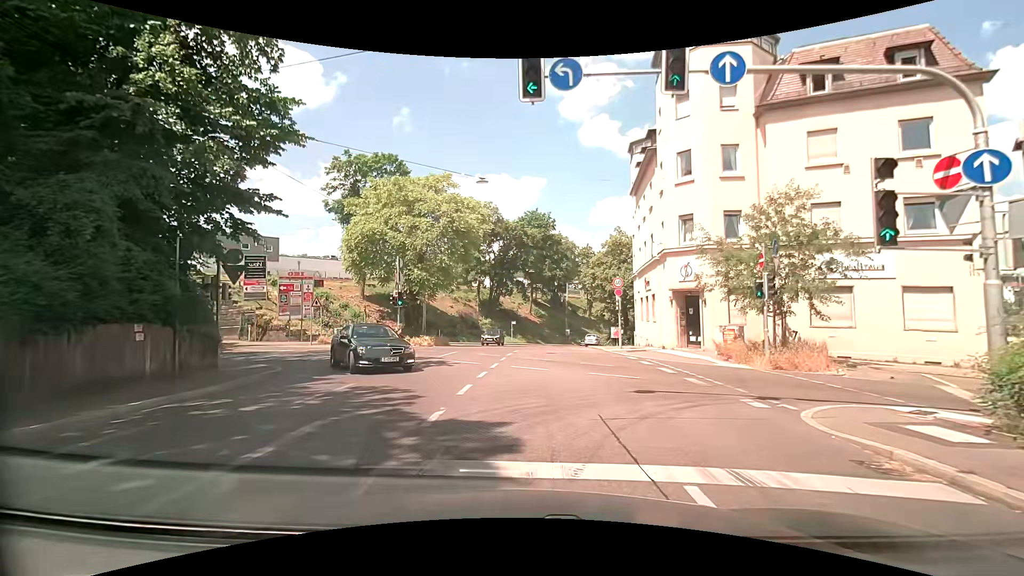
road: secondary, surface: asphalt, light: Day
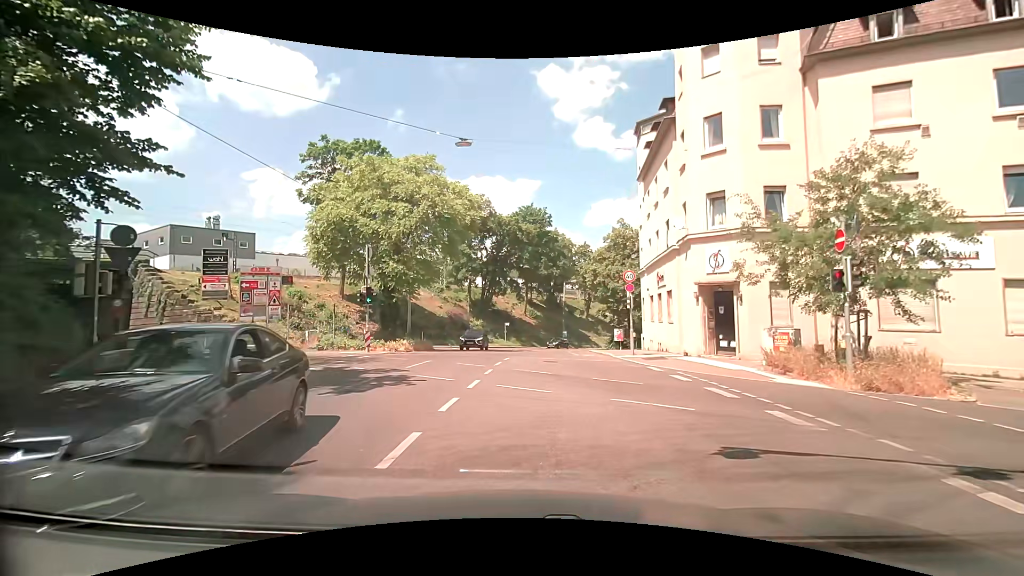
(0.0, +4.8) m; -1°
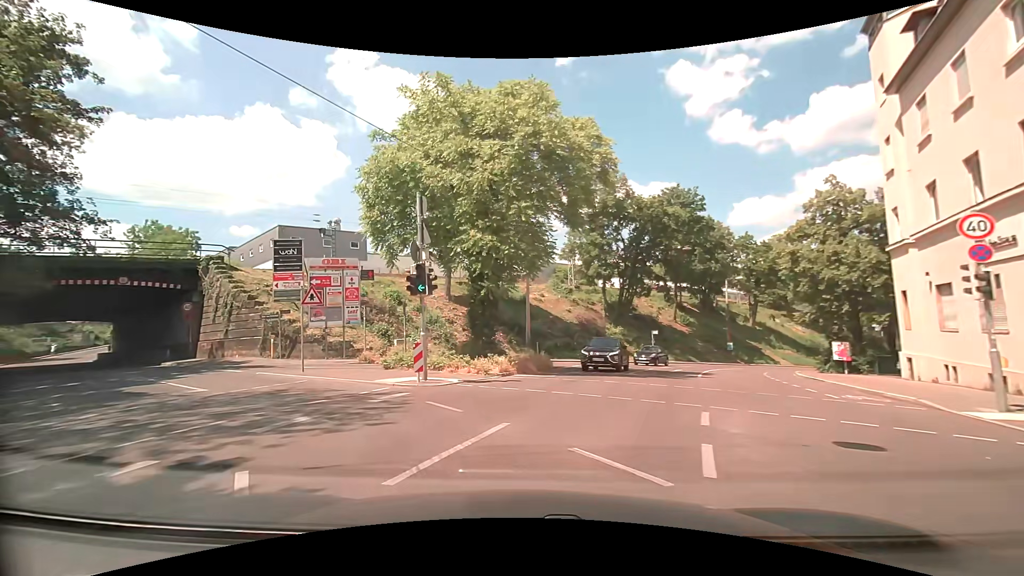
(-0.7, +12.1) m; -13°
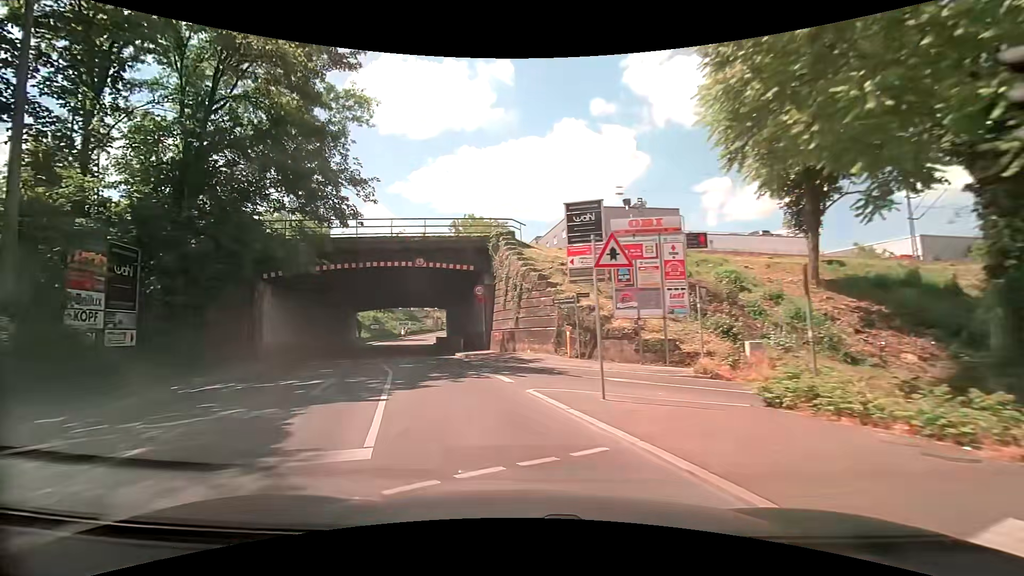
(-3.5, +10.4) m; -36°
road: unclassified
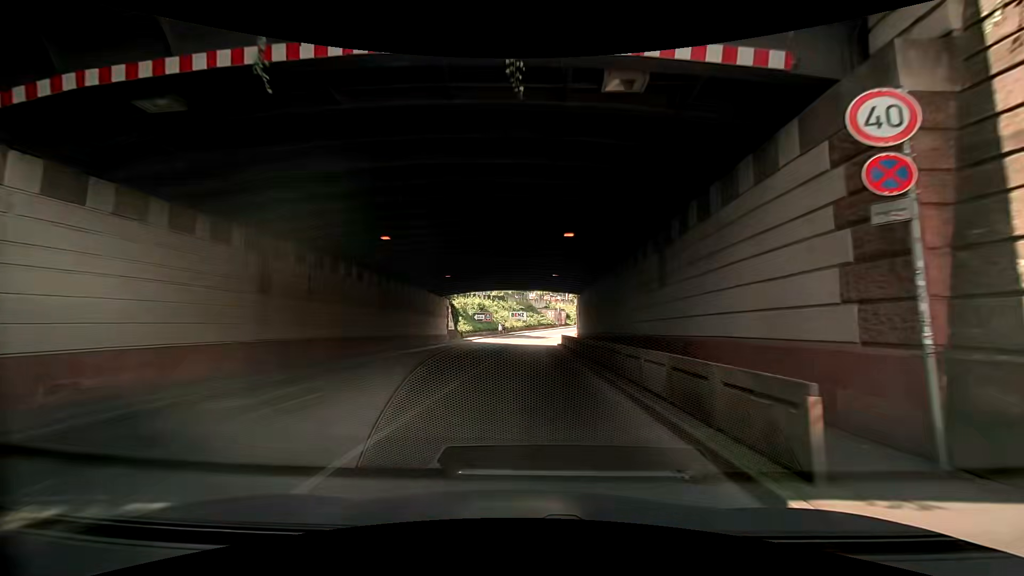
(-4.4, +22.6) m; -13°
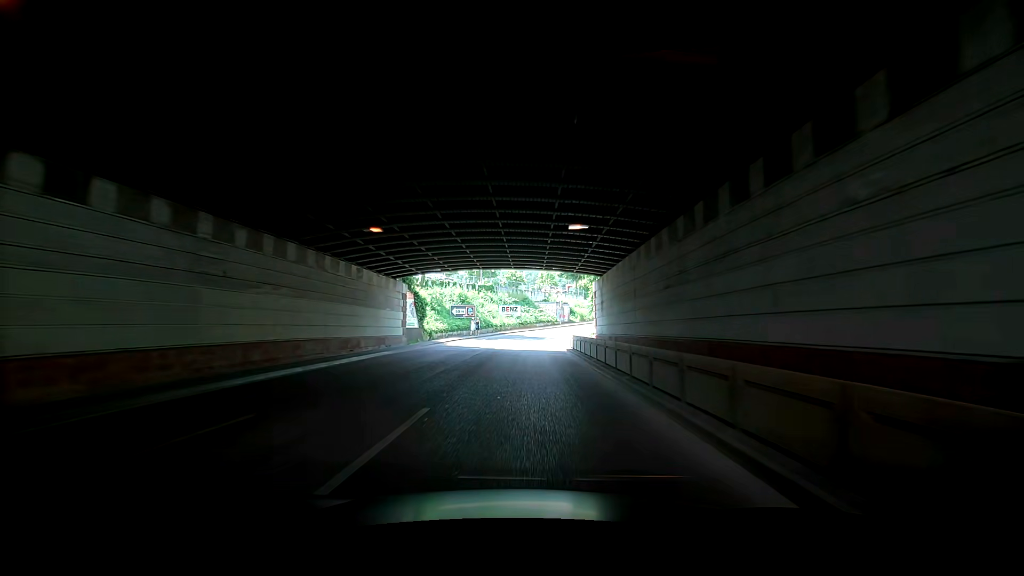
(-1.1, +15.1) m; -2°
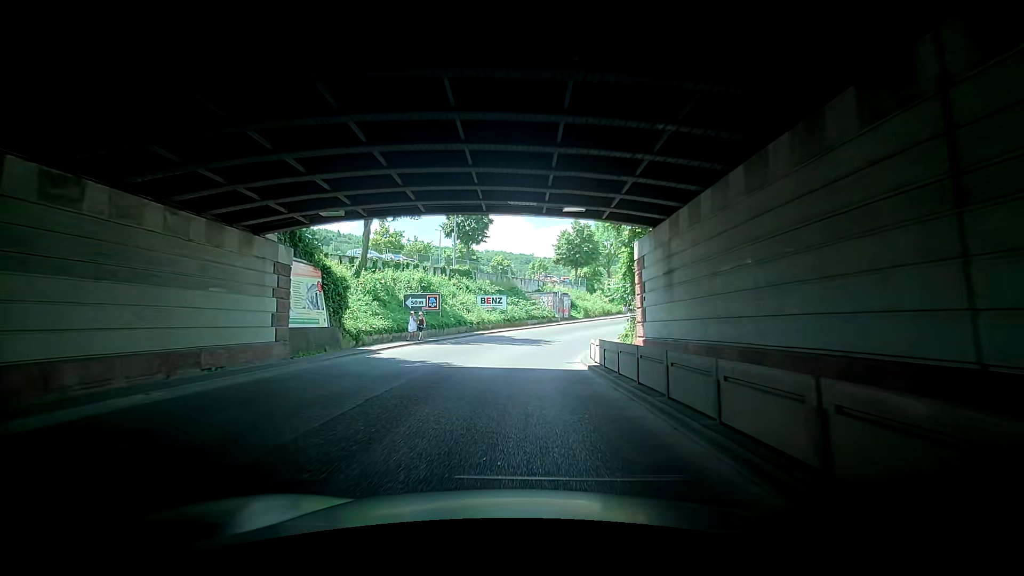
(+0.7, +14.7) m; -3°
